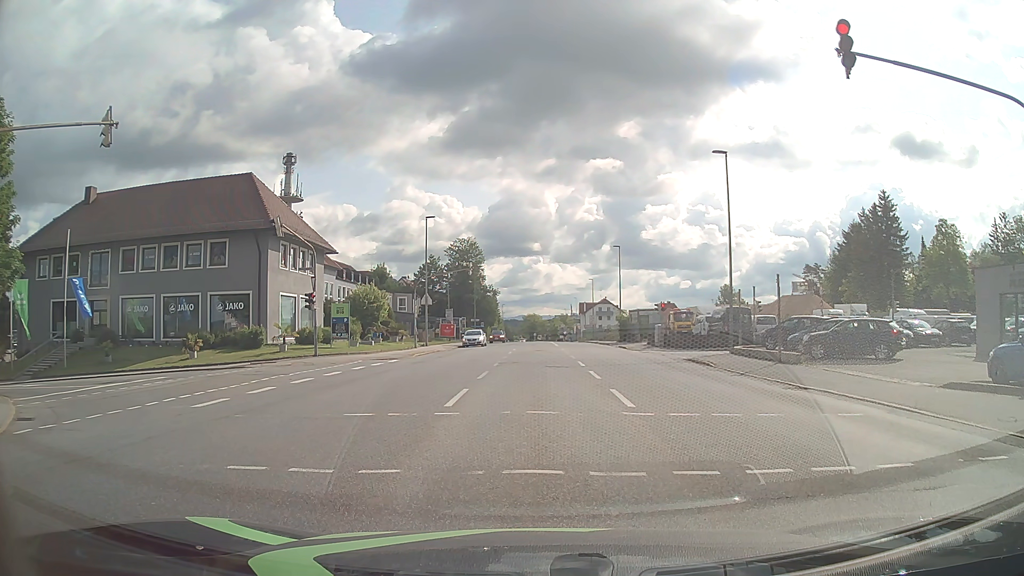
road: tertiary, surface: asphalt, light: Day
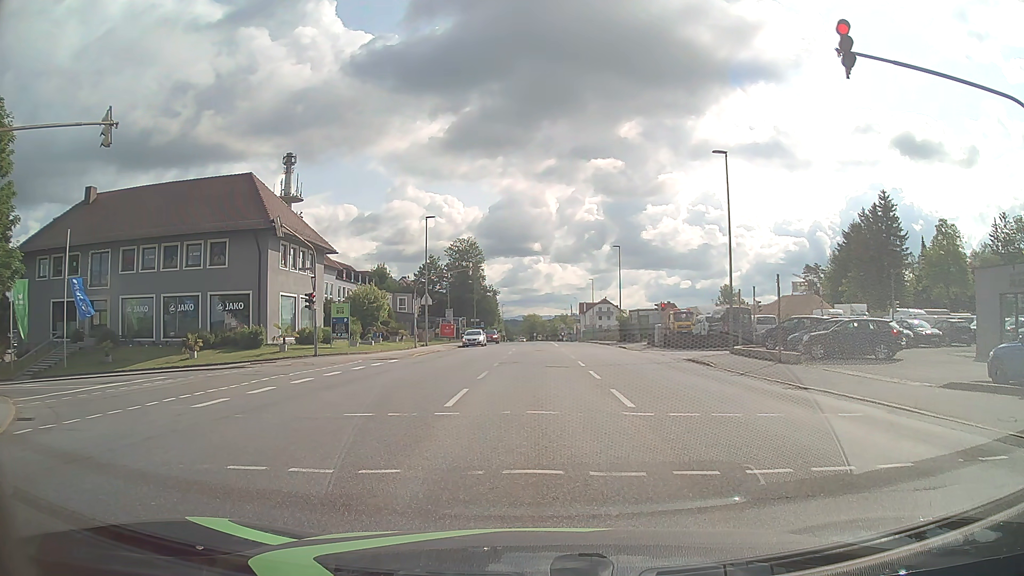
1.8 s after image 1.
(0.0, 0.0) m; 0°
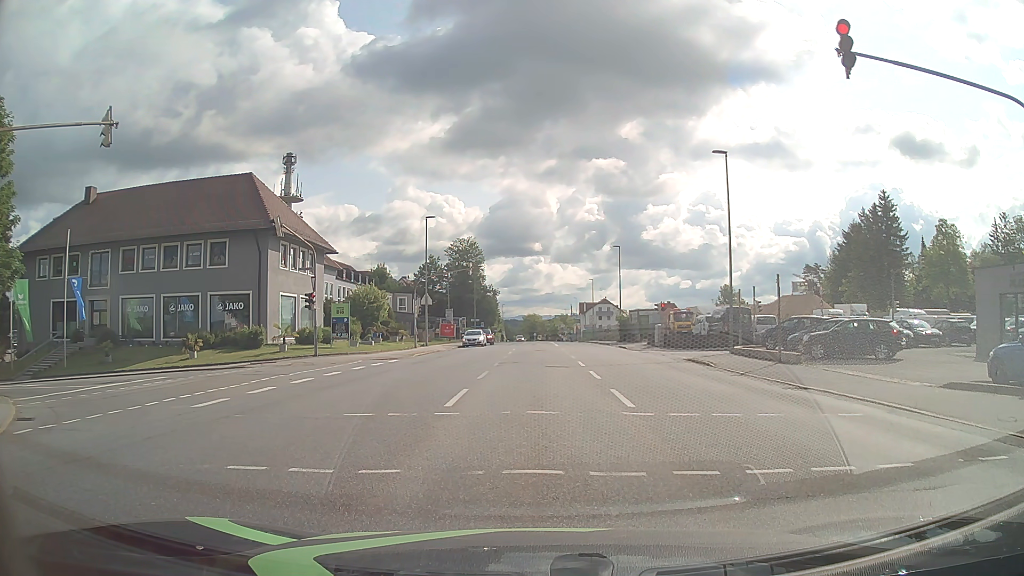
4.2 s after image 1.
(0.0, 0.0) m; 0°
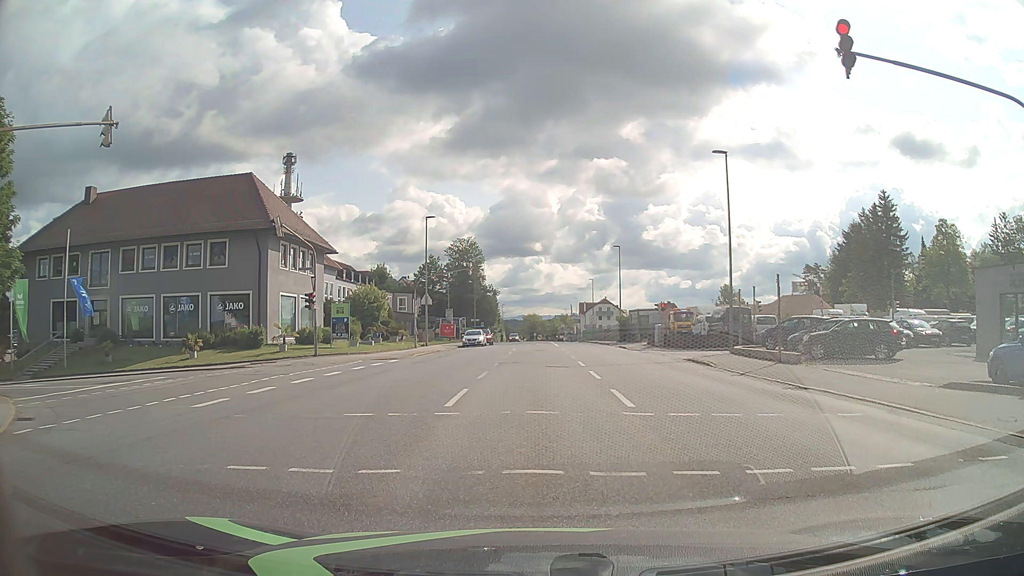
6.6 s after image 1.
(0.0, 0.0) m; 0°
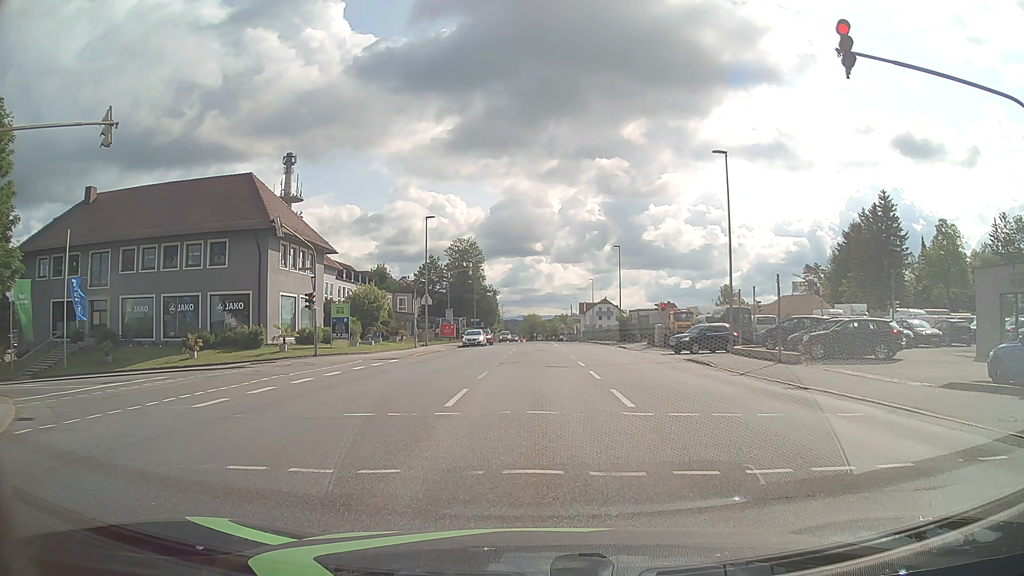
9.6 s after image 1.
(0.0, 0.0) m; 0°
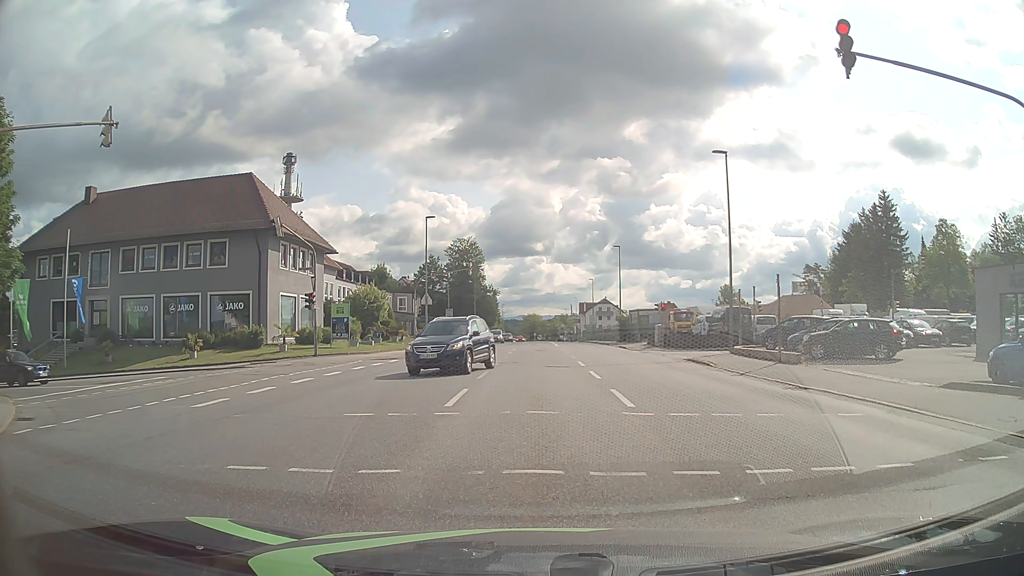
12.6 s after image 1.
(0.0, 0.0) m; 0°
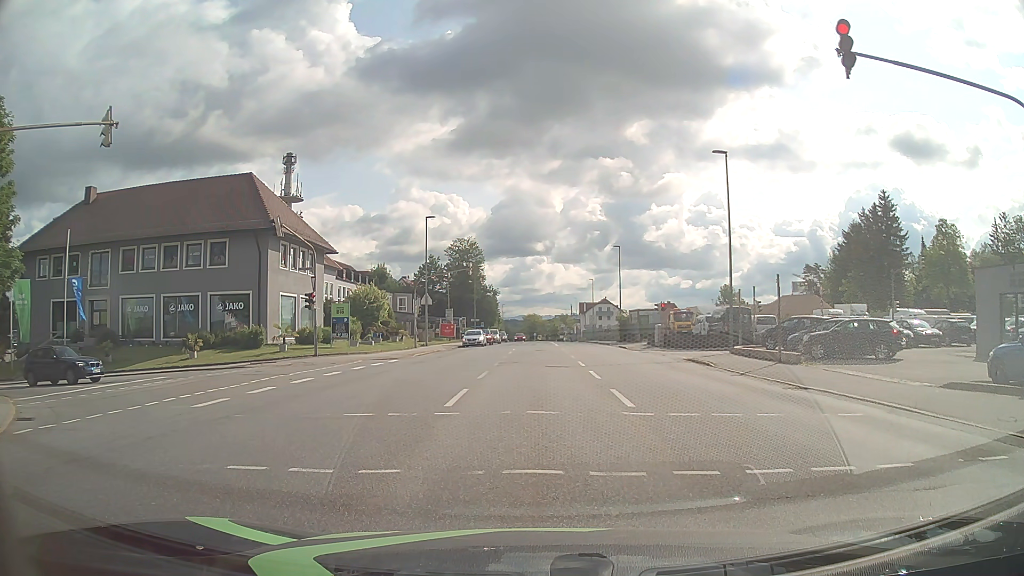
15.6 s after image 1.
(0.0, 0.0) m; 0°
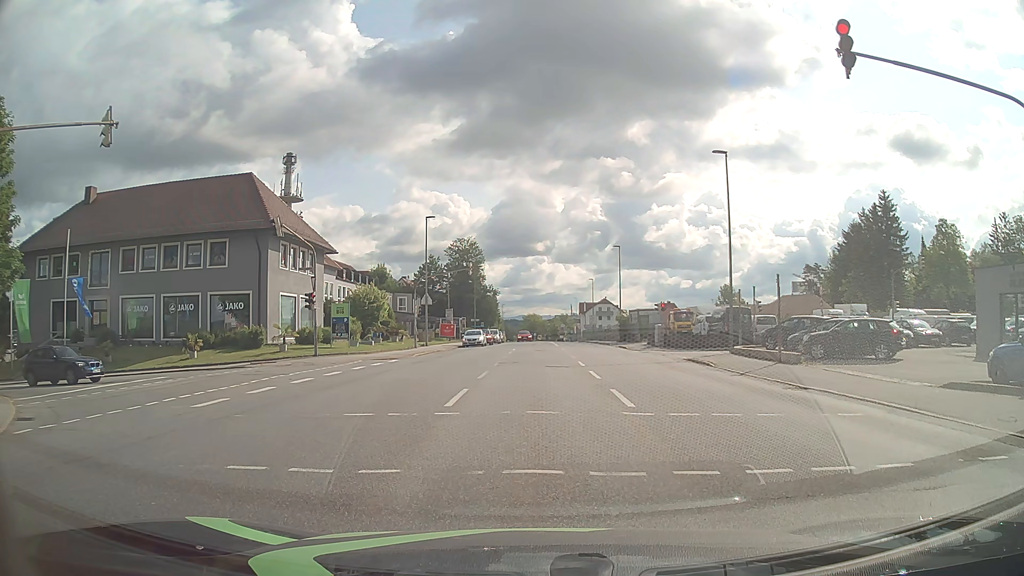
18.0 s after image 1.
(0.0, 0.0) m; 0°
